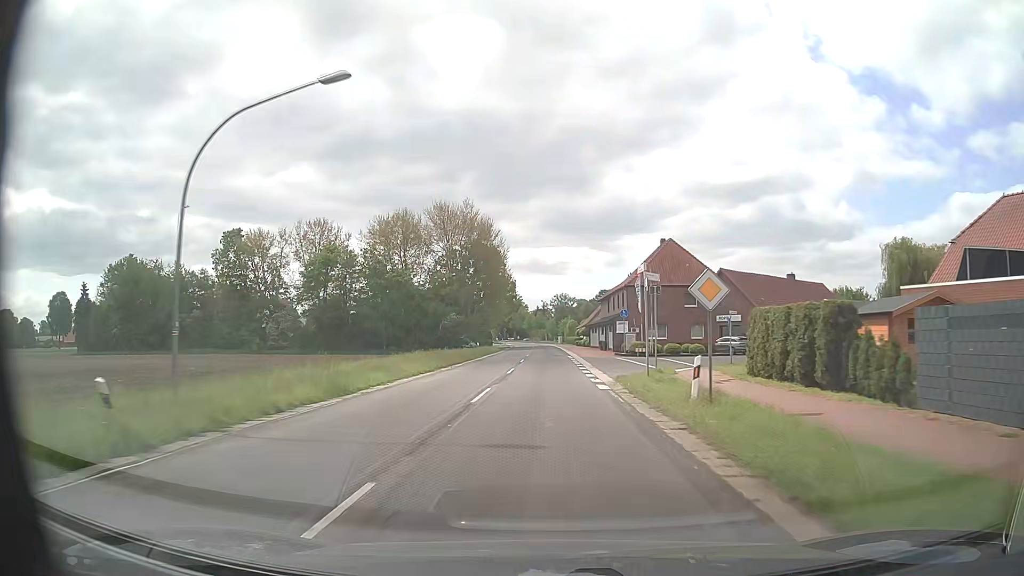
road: secondary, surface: asphalt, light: Day
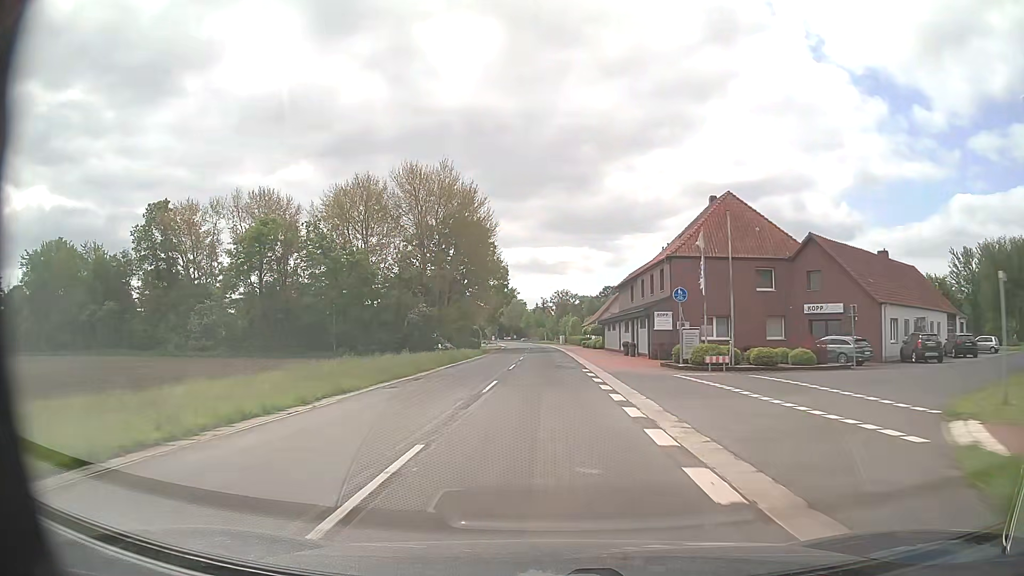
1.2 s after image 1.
(0.0, +21.8) m; 0°
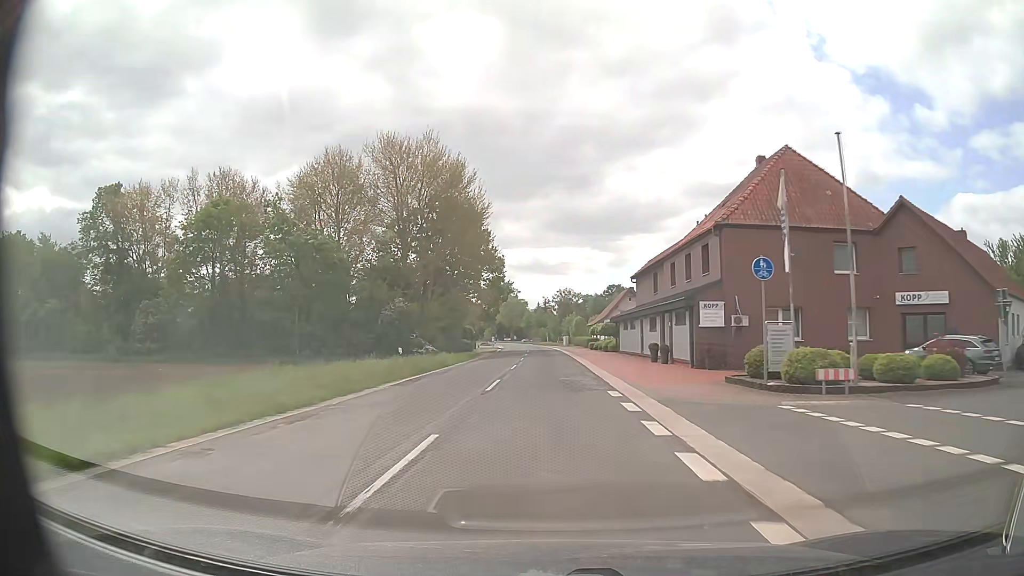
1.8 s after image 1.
(0.0, +11.4) m; 0°
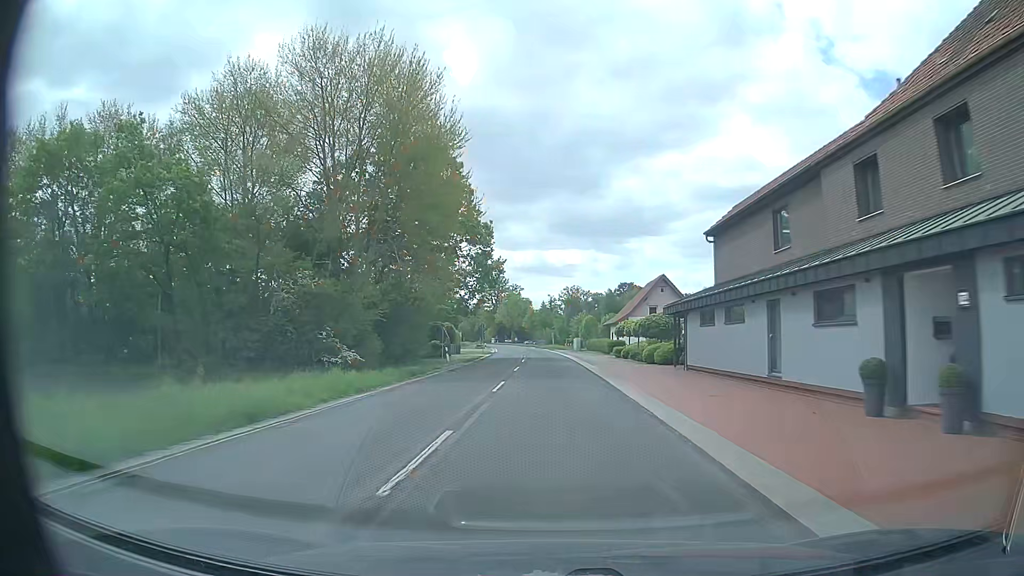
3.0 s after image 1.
(0.0, +23.6) m; 0°
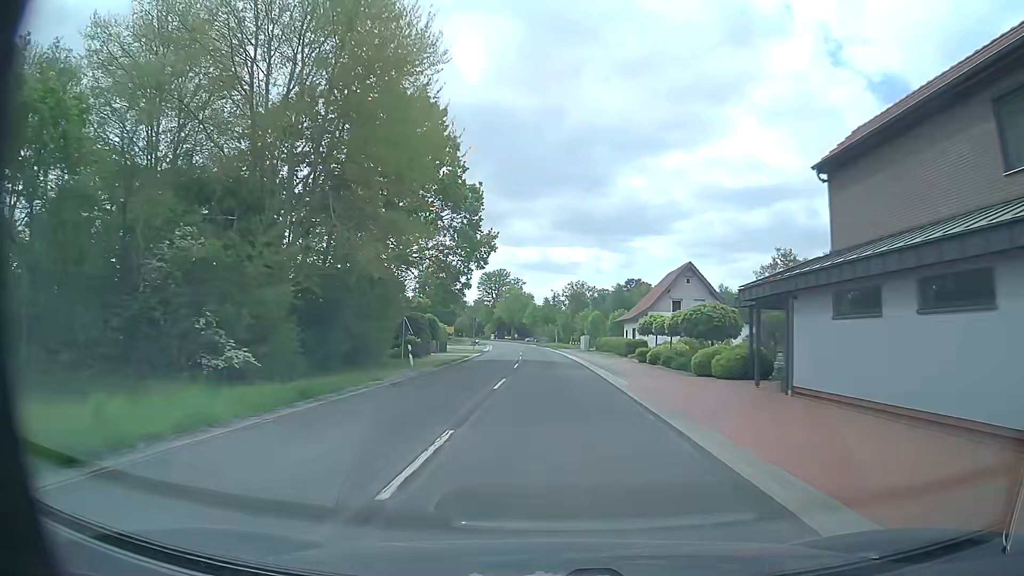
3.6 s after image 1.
(0.0, +12.2) m; 0°
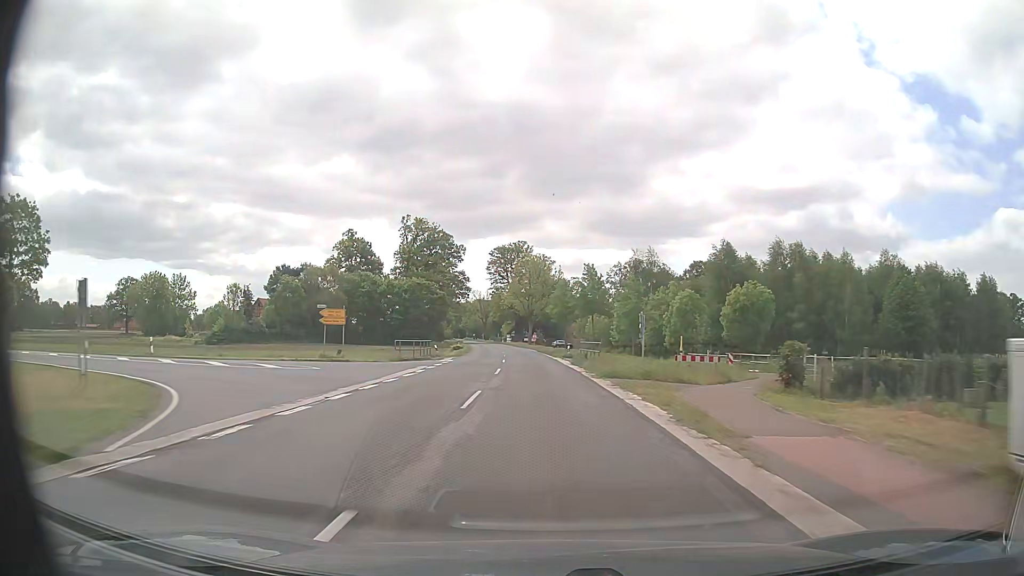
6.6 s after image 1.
(-1.1, +65.2) m; -3°
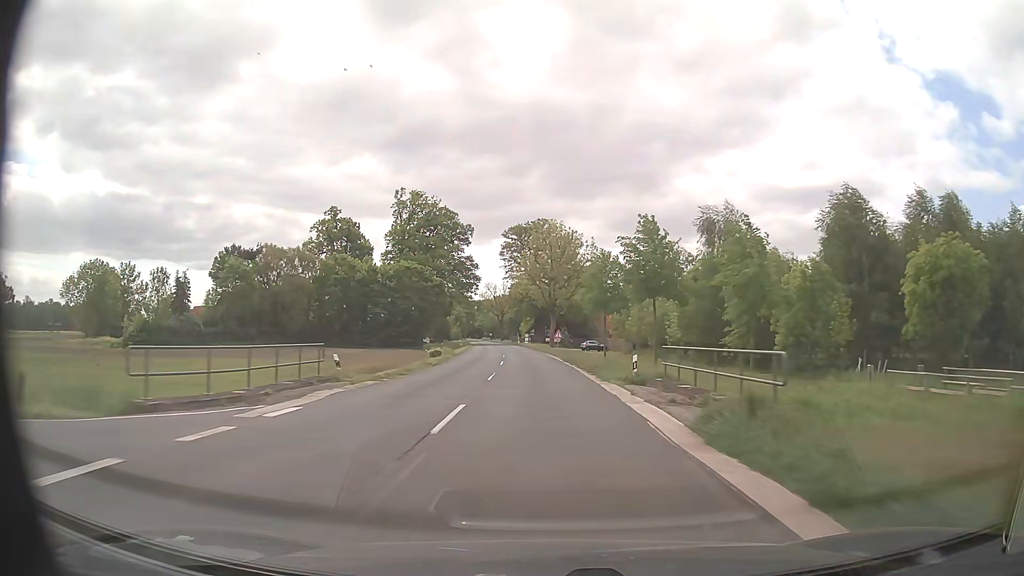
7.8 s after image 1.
(-0.5, +27.9) m; -2°
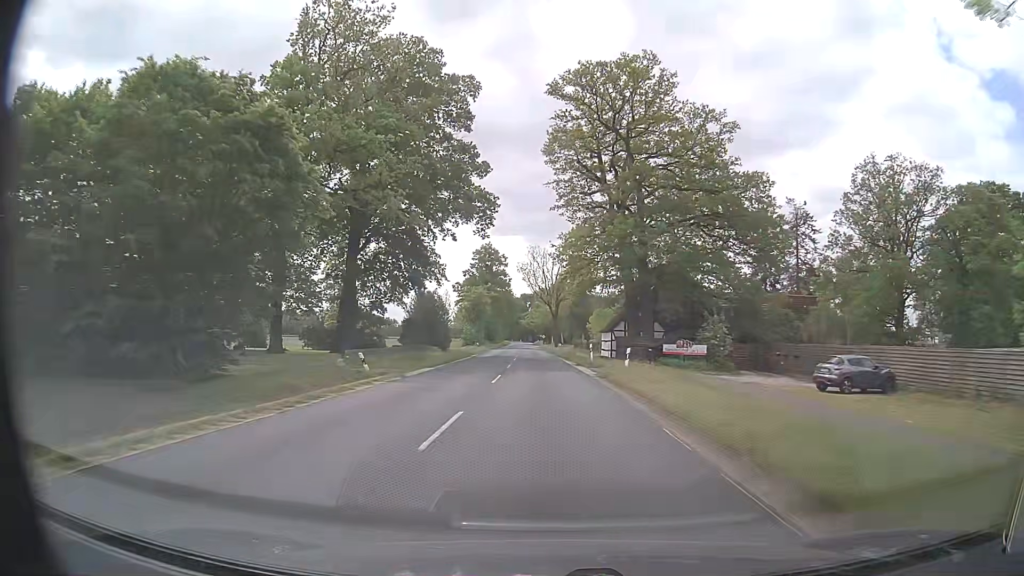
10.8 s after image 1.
(-3.6, +73.8) m; -5°
(0, +10) (0, +20) (0, +30) (0, +40) (-1, +50) (-1, +60) (-1, +70) (-1, +80) (-2, +90) (-2, +100) m
